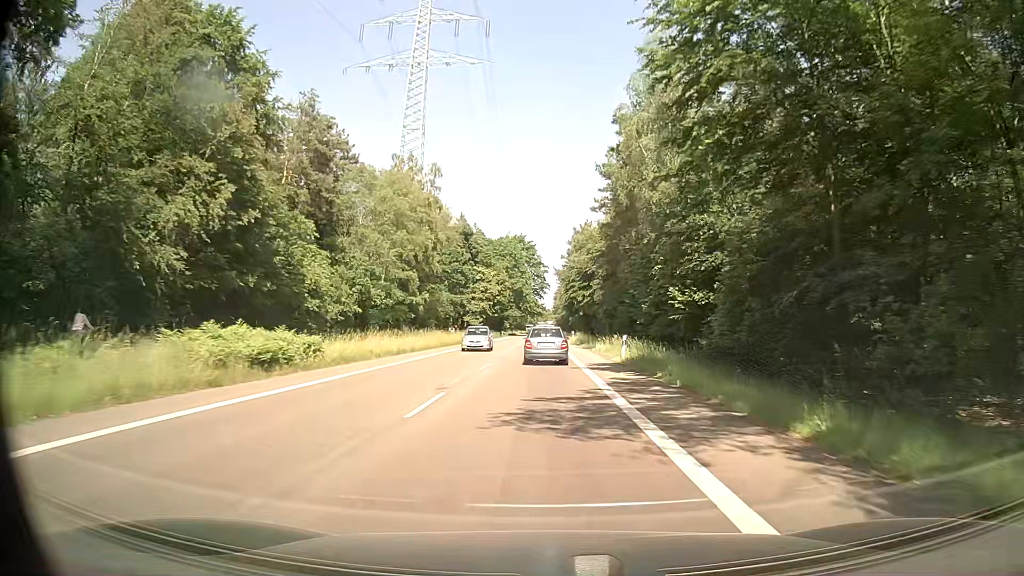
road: secondary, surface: asphalt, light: Day
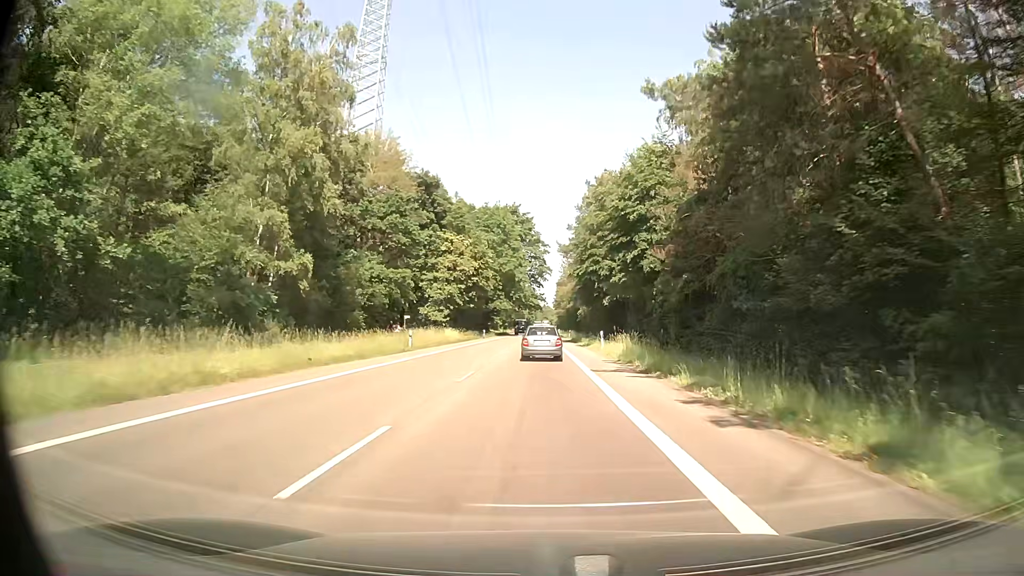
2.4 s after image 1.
(+0.5, +39.1) m; +1°
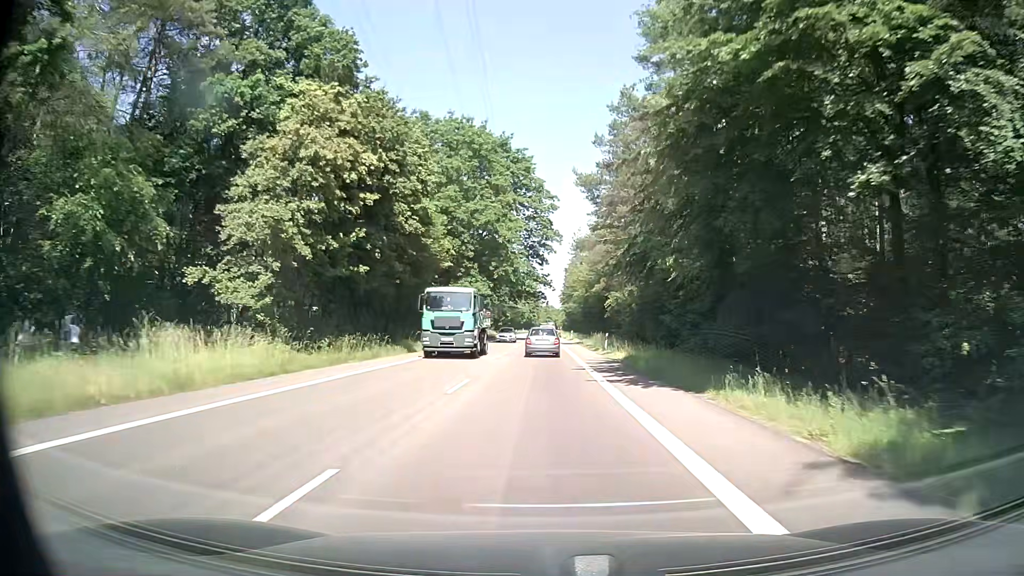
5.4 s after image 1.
(-0.4, +48.3) m; -1°
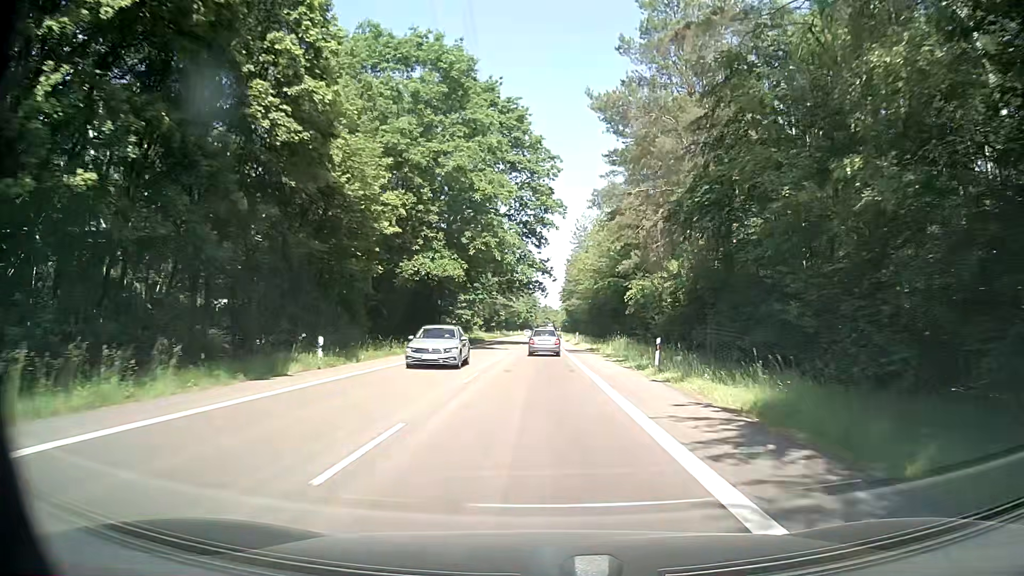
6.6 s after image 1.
(+0.1, +19.5) m; 0°
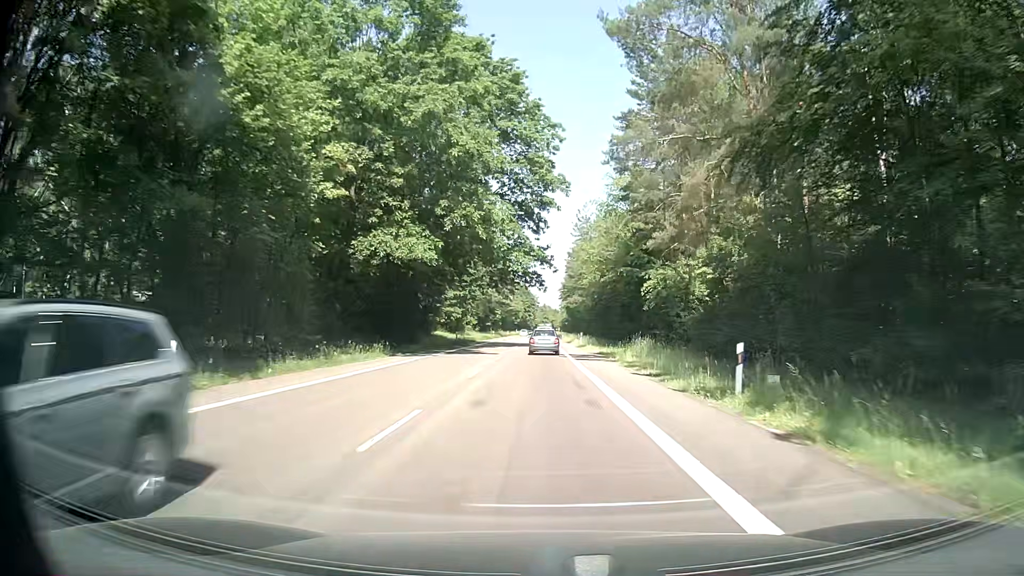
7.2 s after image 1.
(+0.1, +9.8) m; 0°
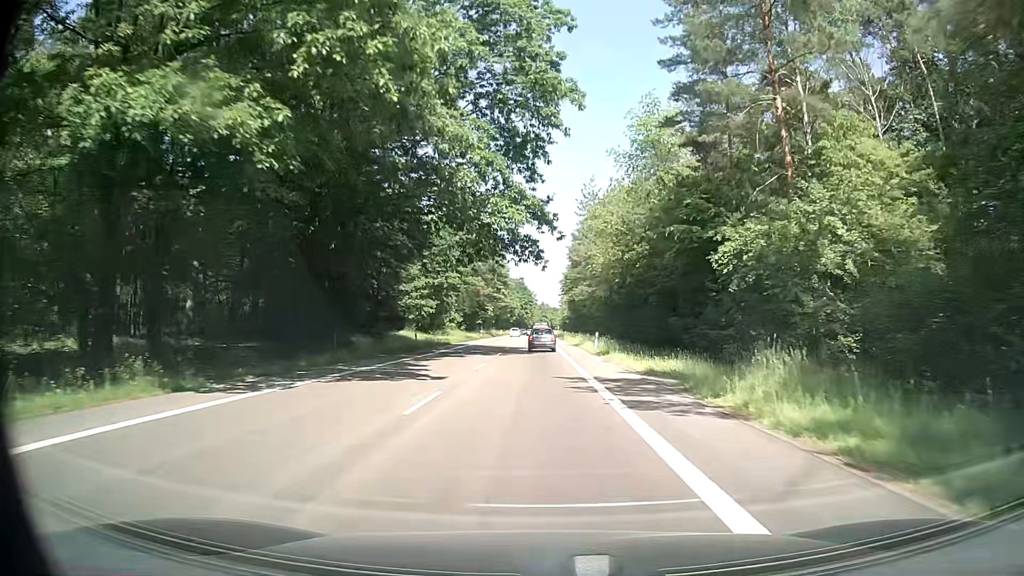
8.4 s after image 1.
(+0.1, +19.7) m; +1°
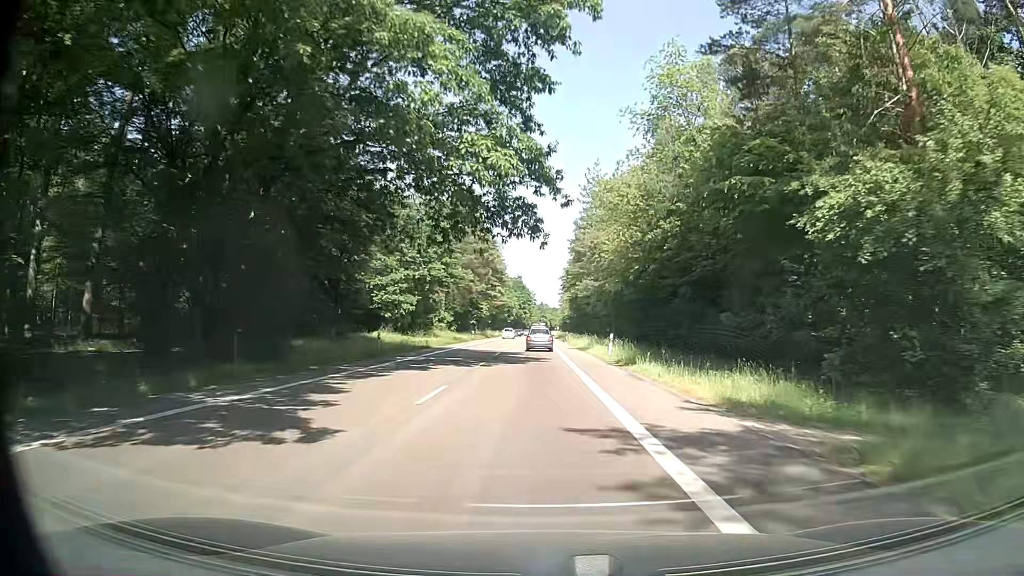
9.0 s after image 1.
(-0.1, +9.8) m; 0°
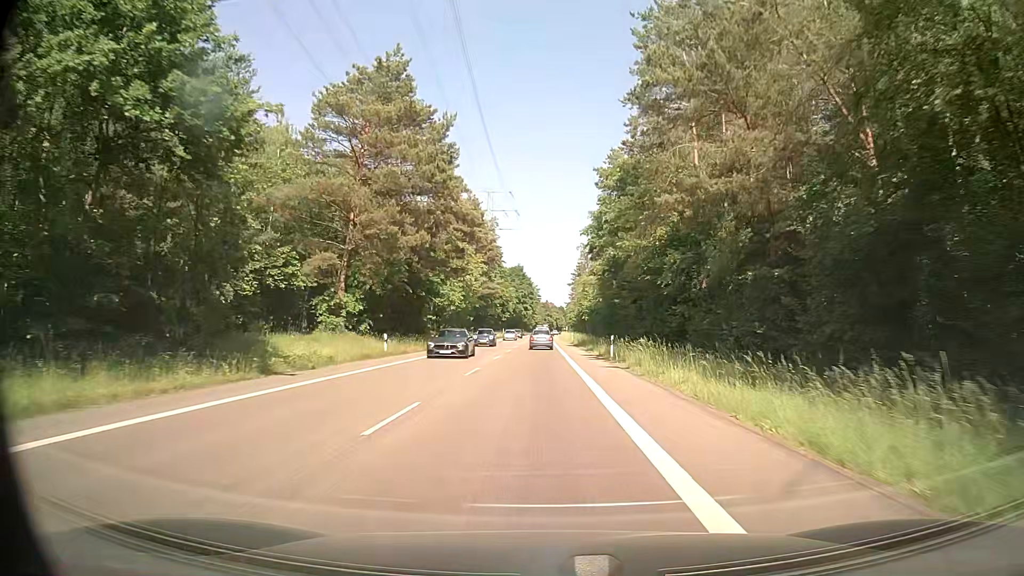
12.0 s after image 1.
(-0.3, +49.2) m; -1°
(0, +10) (0, +20) (0, +30) (0, +40) (0, +50) (0, +60) (0, +70) (0, +80) (0, +90) (0, +100) m
